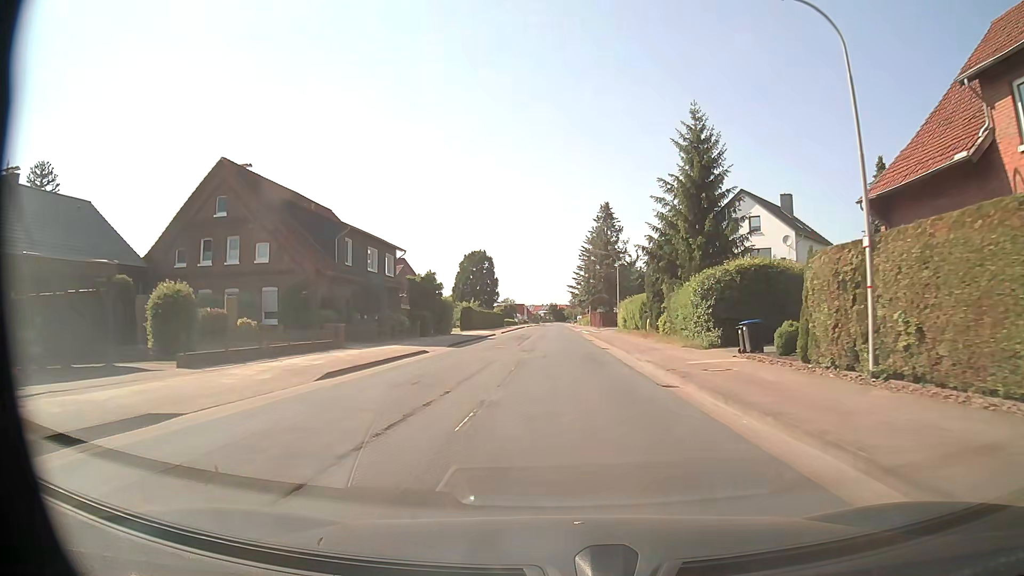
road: secondary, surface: asphalt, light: Day
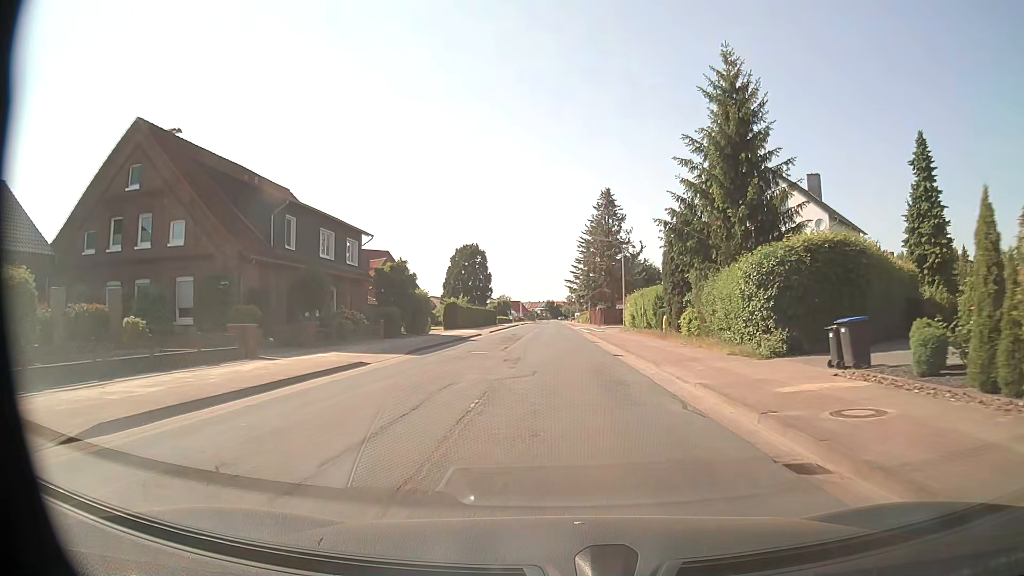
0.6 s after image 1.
(0.0, +8.1) m; 0°
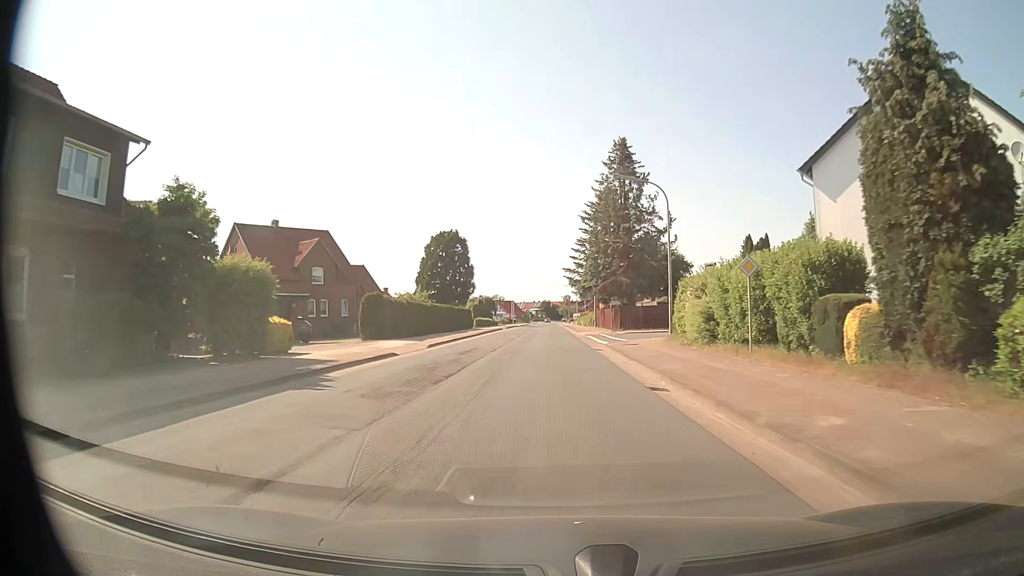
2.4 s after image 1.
(+0.2, +24.2) m; +1°
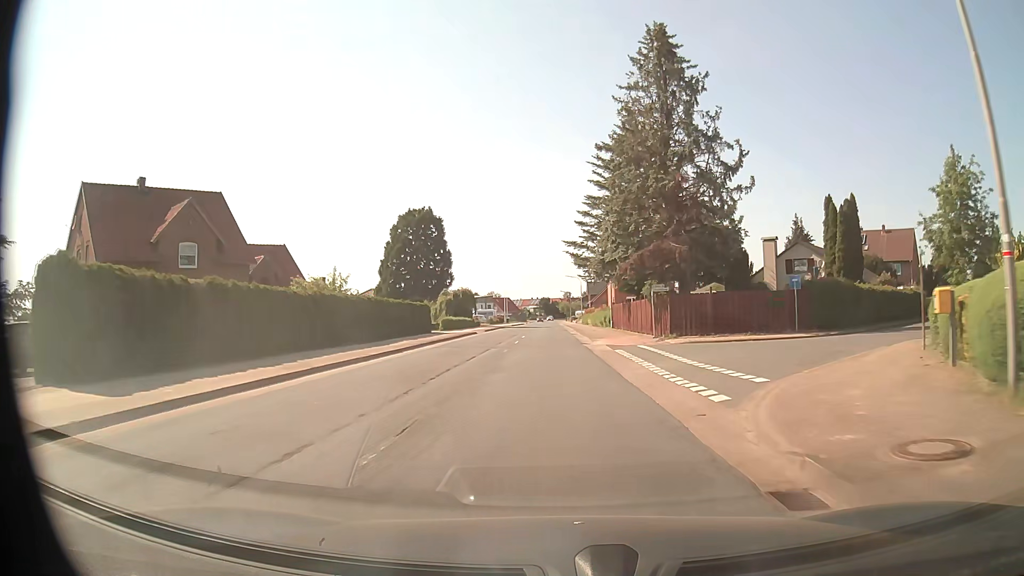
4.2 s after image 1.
(-0.1, +24.2) m; 0°
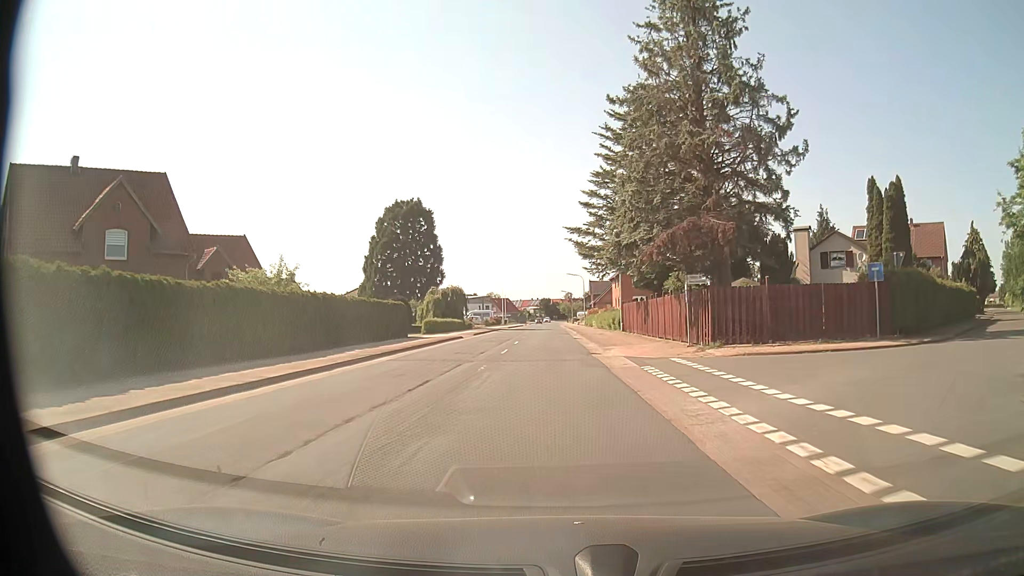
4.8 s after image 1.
(0.0, +8.1) m; -1°
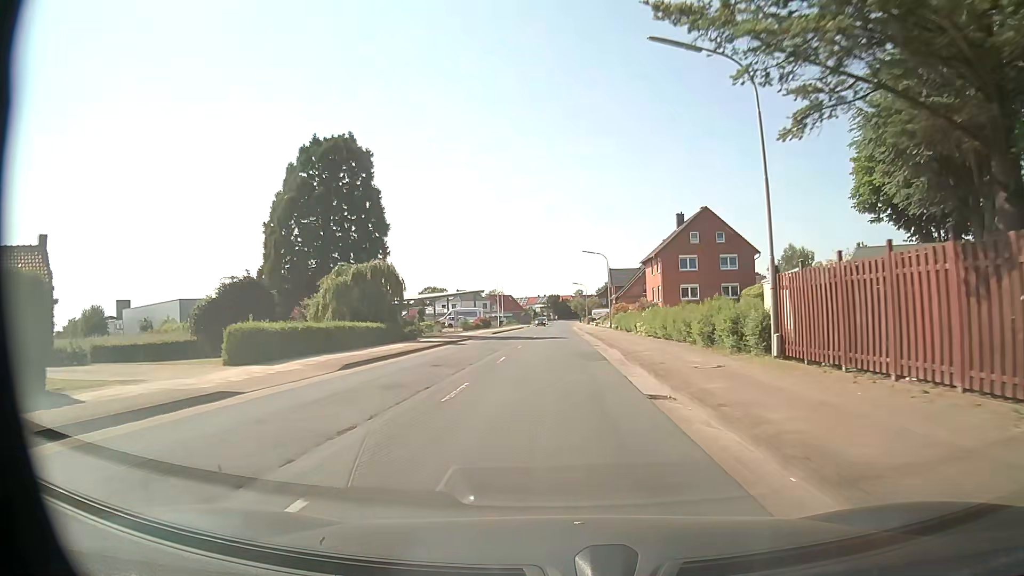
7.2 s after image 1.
(+0.1, +32.2) m; +1°
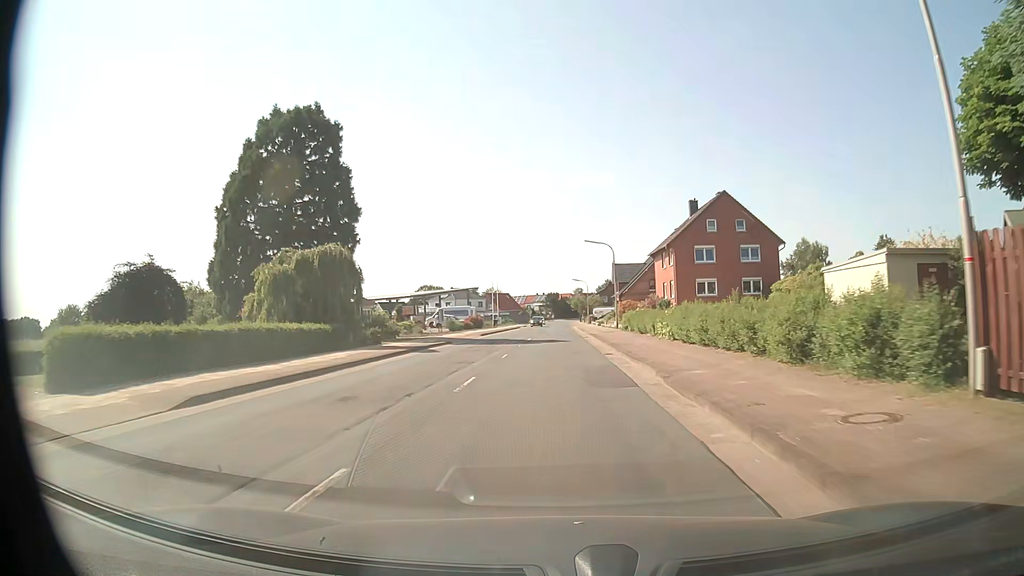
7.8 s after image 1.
(-0.1, +8.1) m; -2°
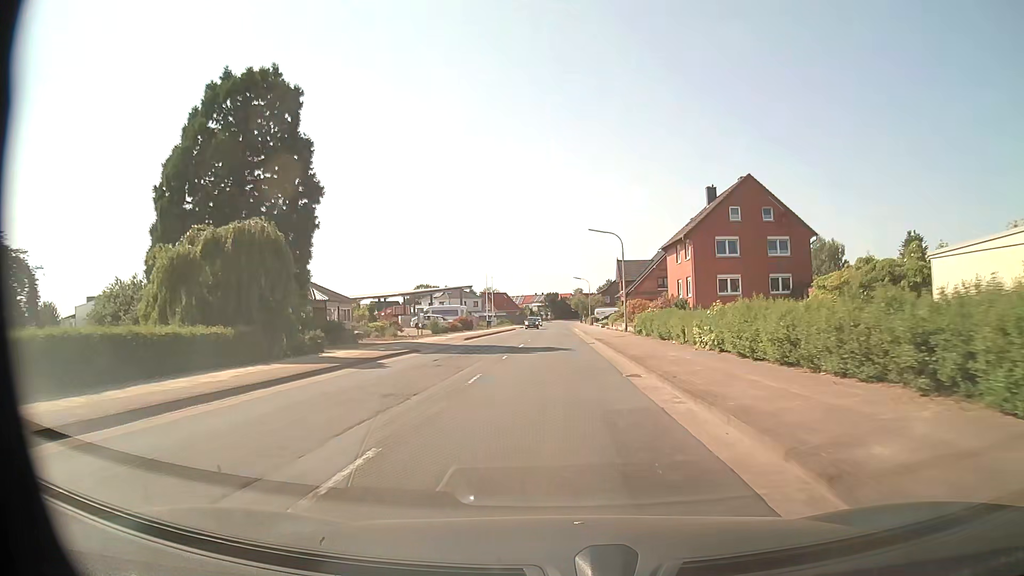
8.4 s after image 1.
(+0.1, +8.1) m; +1°
